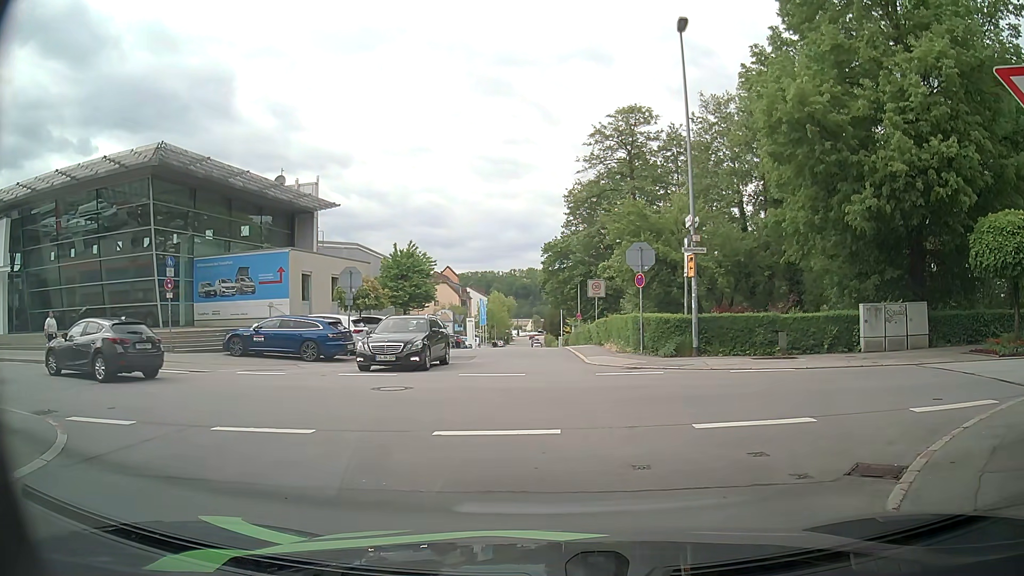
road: residential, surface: asphalt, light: Day
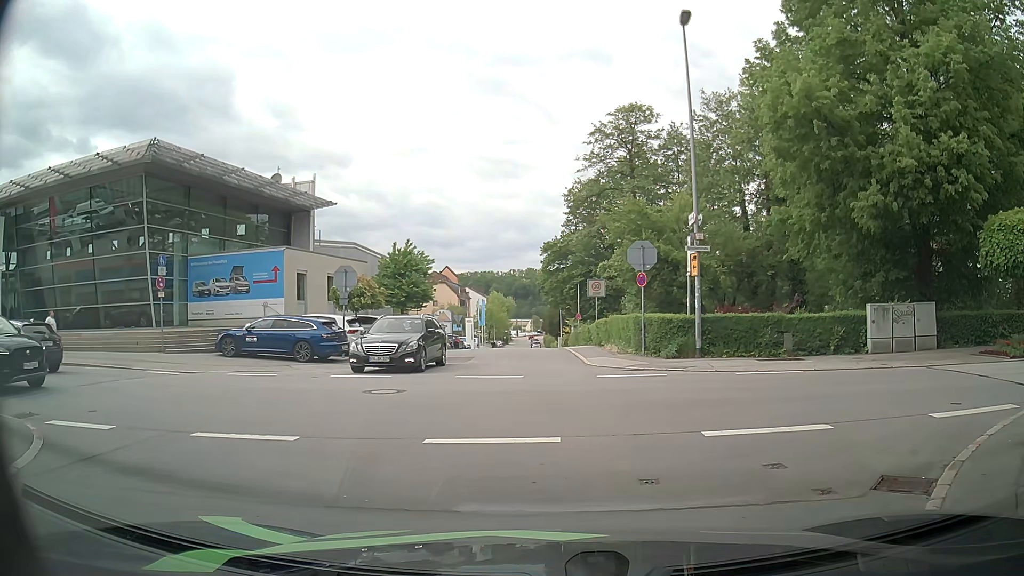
(0.0, +0.5) m; 0°
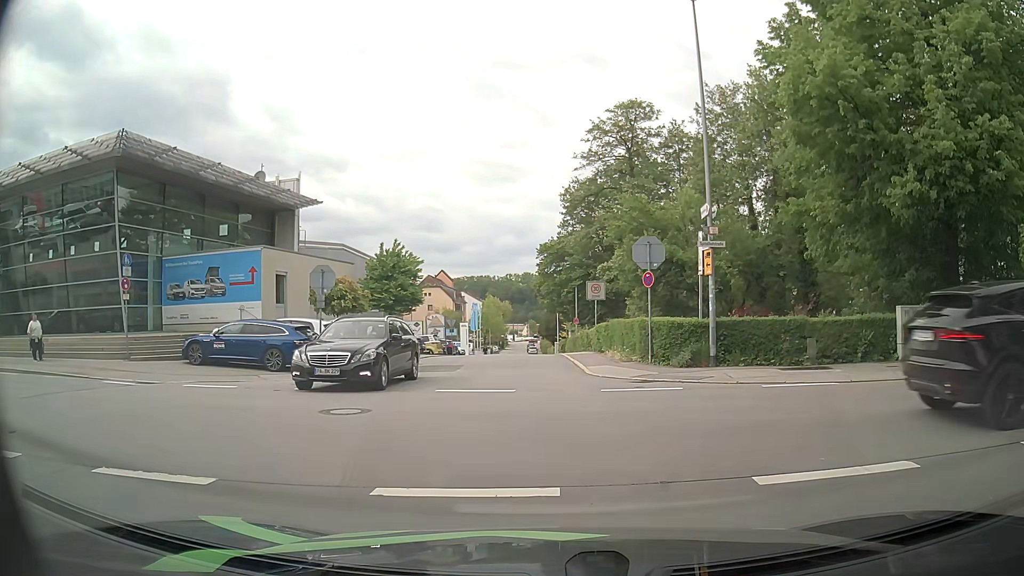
(0.0, +2.1) m; 0°
